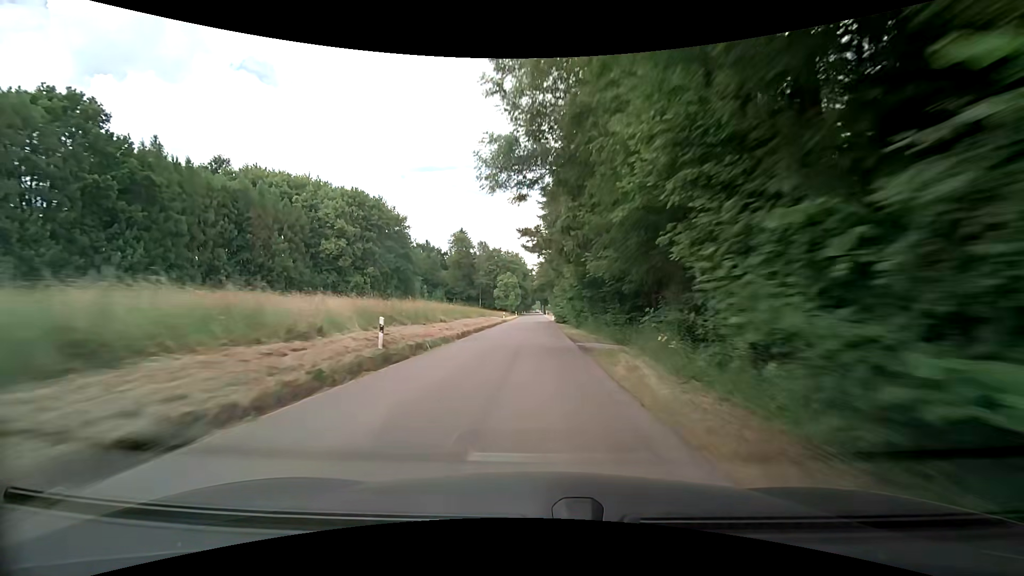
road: unclassified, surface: asphalt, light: Day
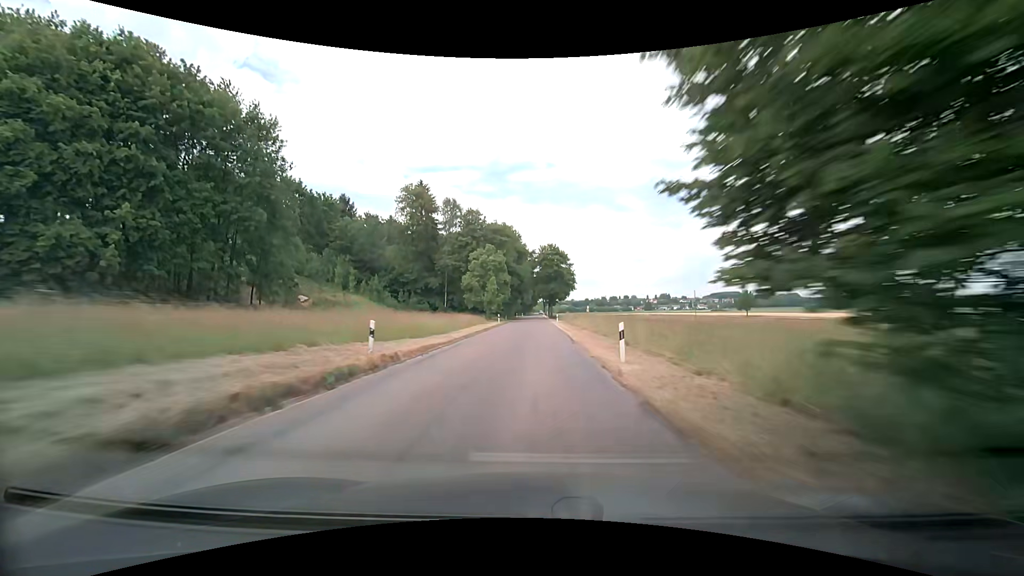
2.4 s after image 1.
(+0.1, +56.0) m; 0°
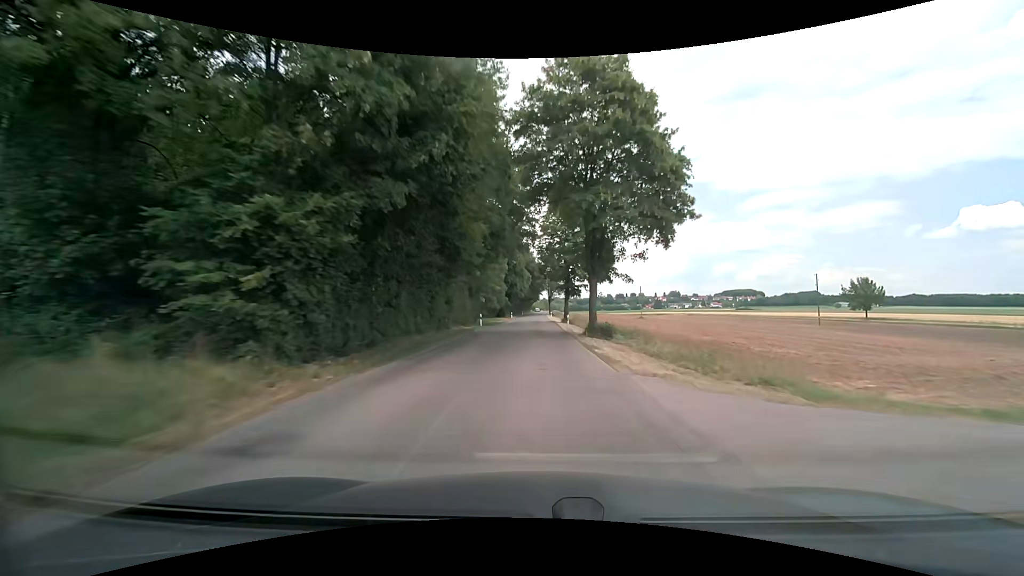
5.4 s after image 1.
(+0.3, +73.1) m; 0°
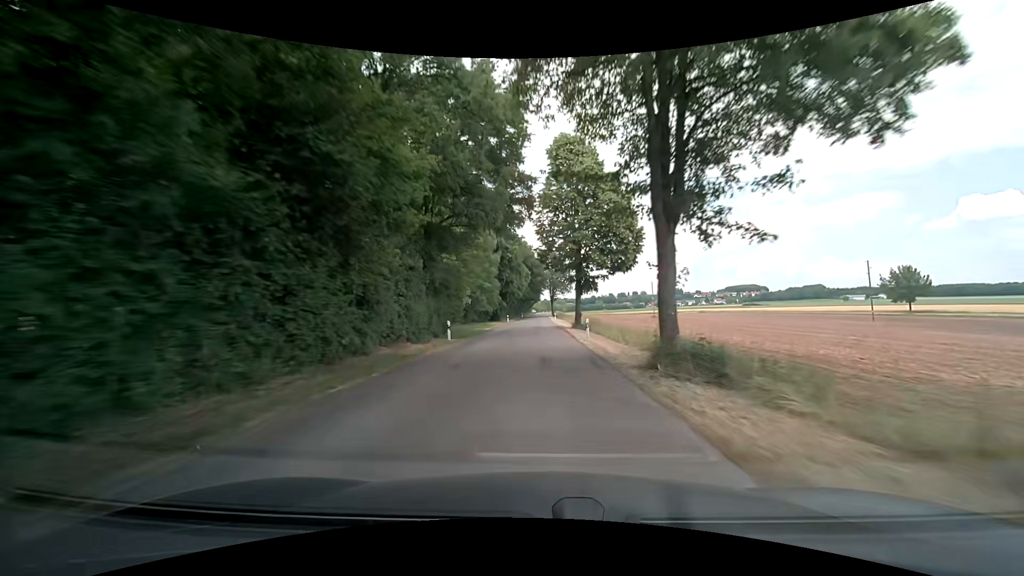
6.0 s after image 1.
(0.0, +14.8) m; 0°
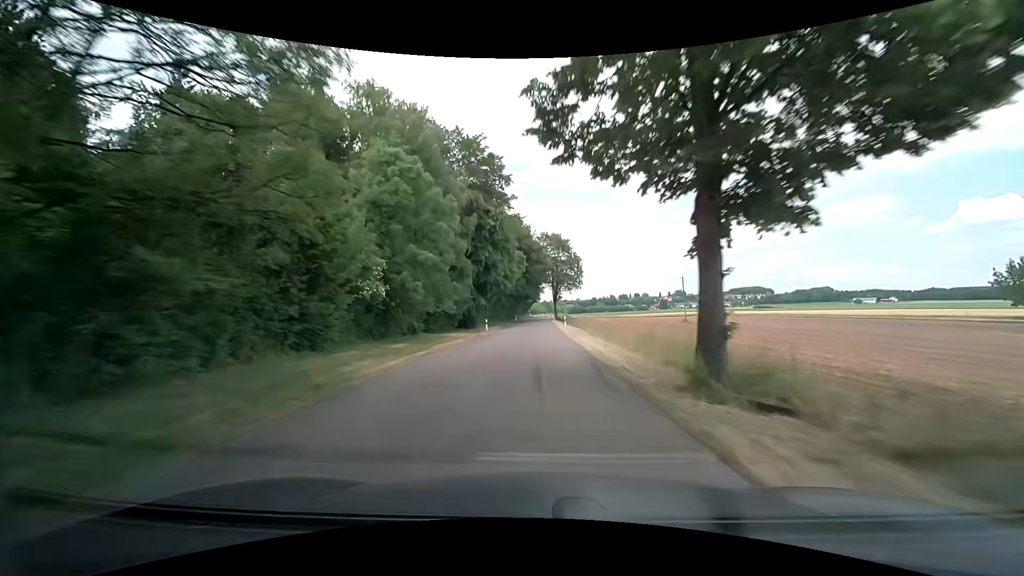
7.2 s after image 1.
(-0.1, +29.9) m; 0°
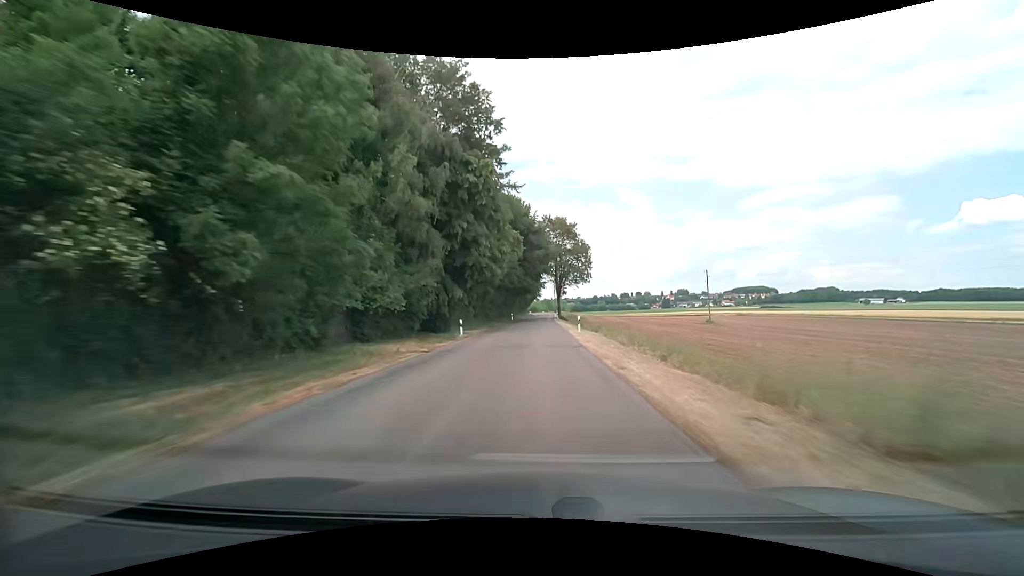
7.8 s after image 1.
(-0.1, +15.0) m; 0°
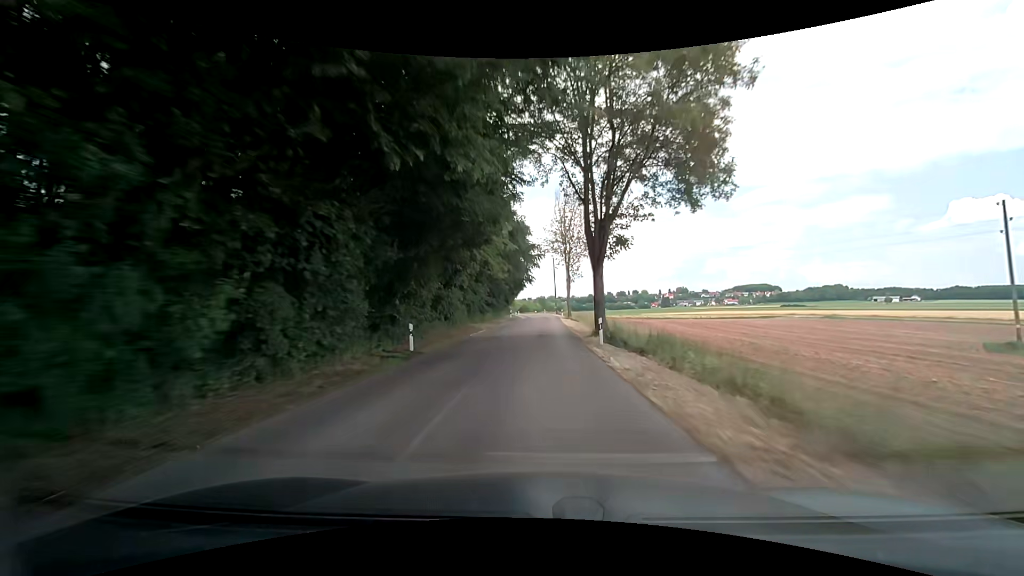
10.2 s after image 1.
(+0.3, +60.5) m; +1°
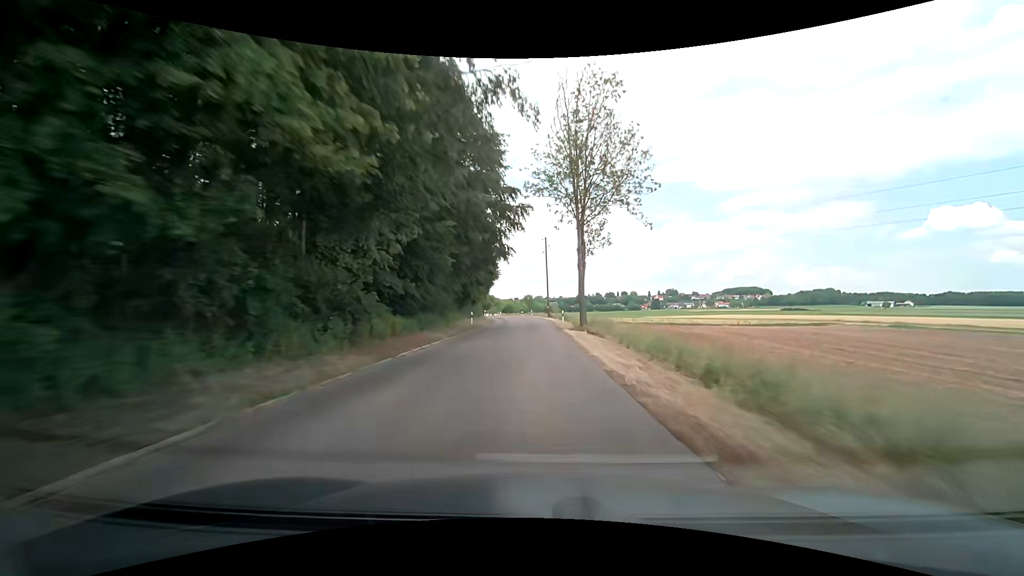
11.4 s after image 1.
(+0.3, +30.2) m; +1°
(0, +10) (0, +20) (0, +30) (0, +40) (-1, +50) (-1, +60) (-2, +70) (-4, +80) (-5, +90) (-7, +99) m
